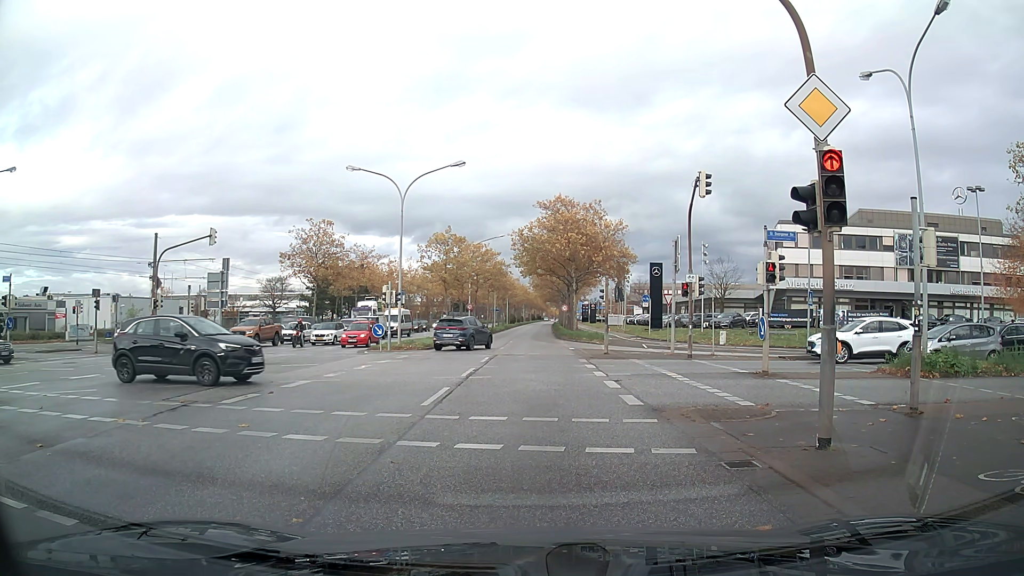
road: primary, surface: asphalt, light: Day
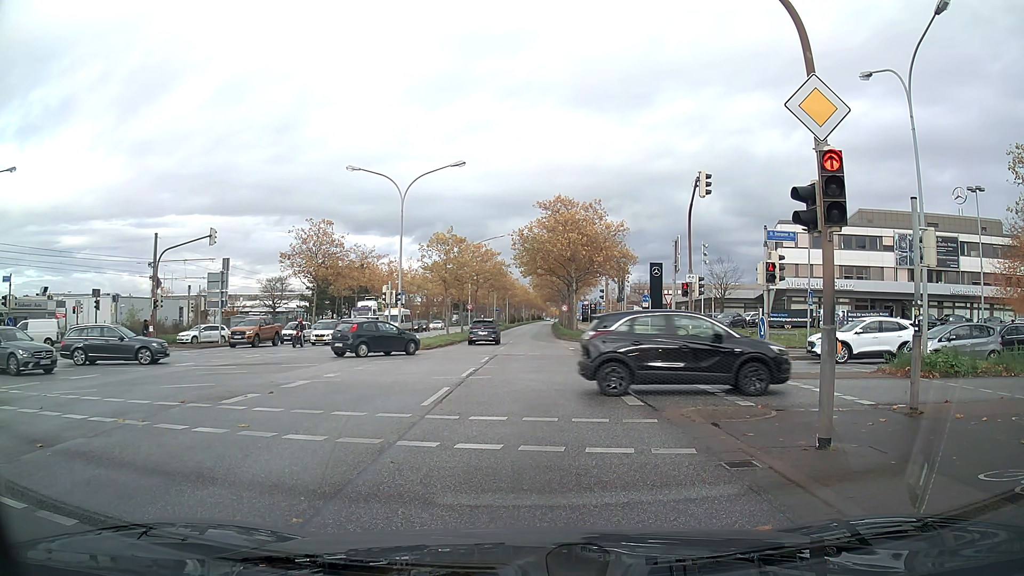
(0.0, 0.0) m; 0°
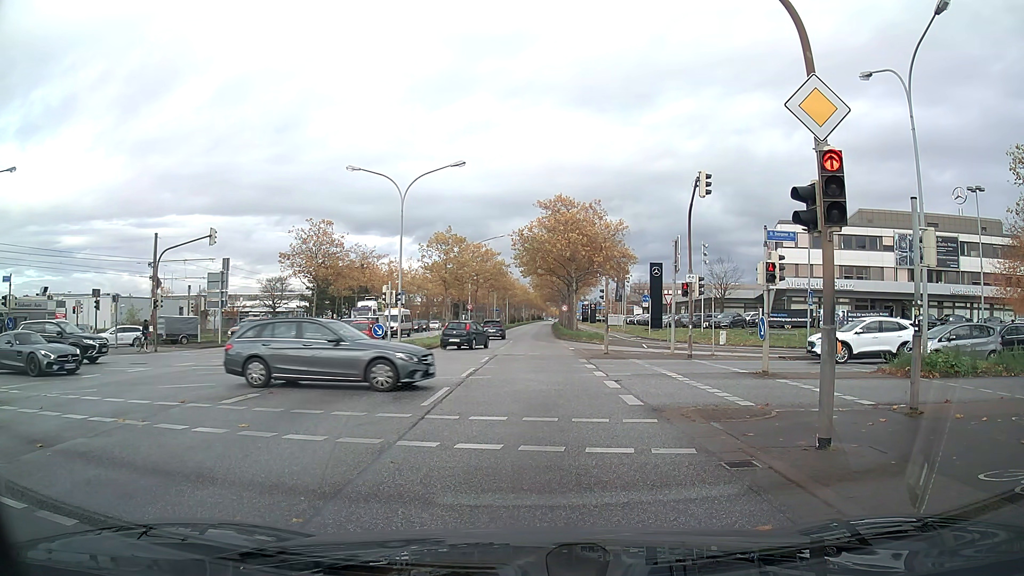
(0.0, 0.0) m; 0°
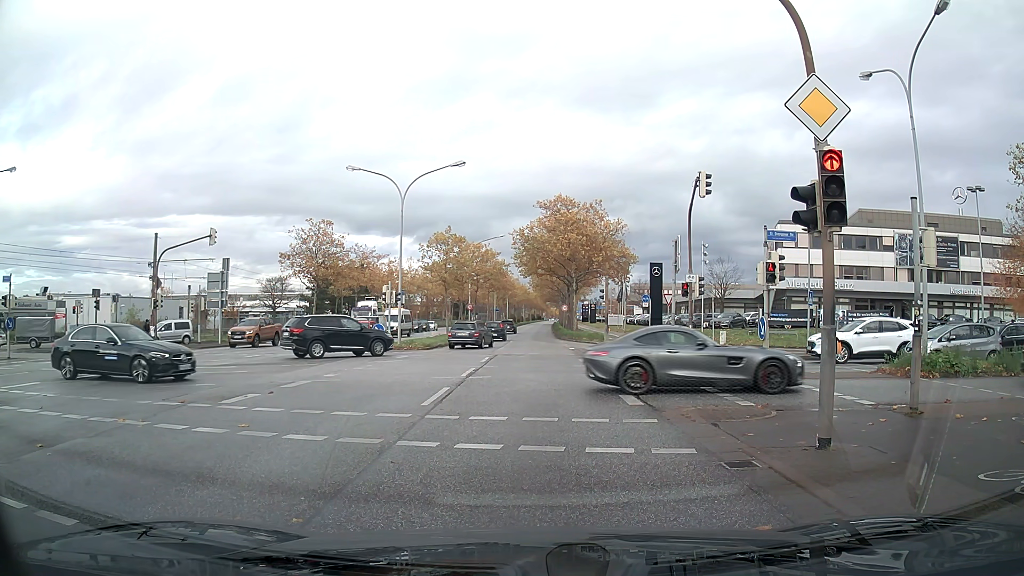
(0.0, 0.0) m; 0°
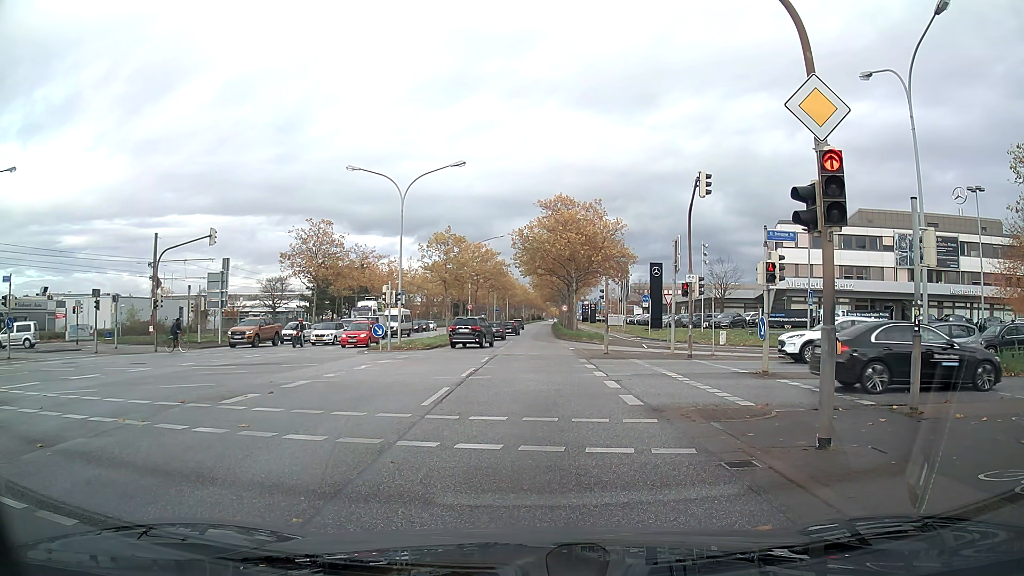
(0.0, 0.0) m; 0°
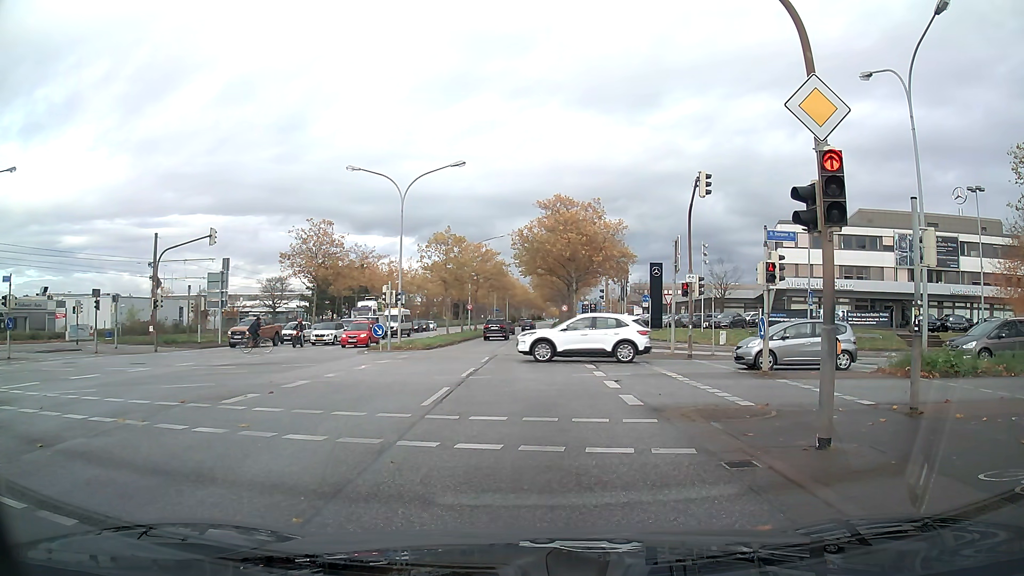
(0.0, 0.0) m; 0°
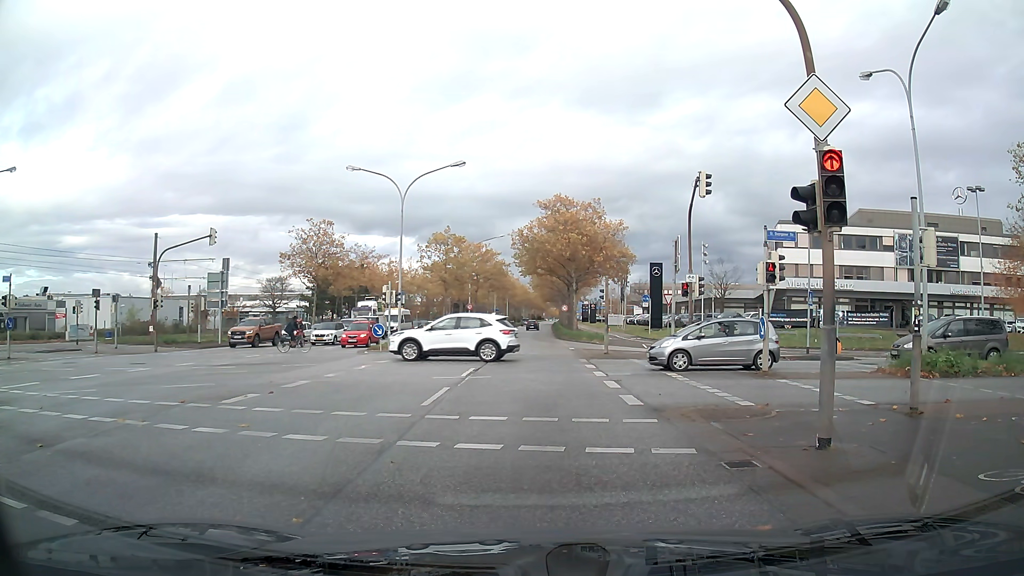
(0.0, 0.0) m; 0°
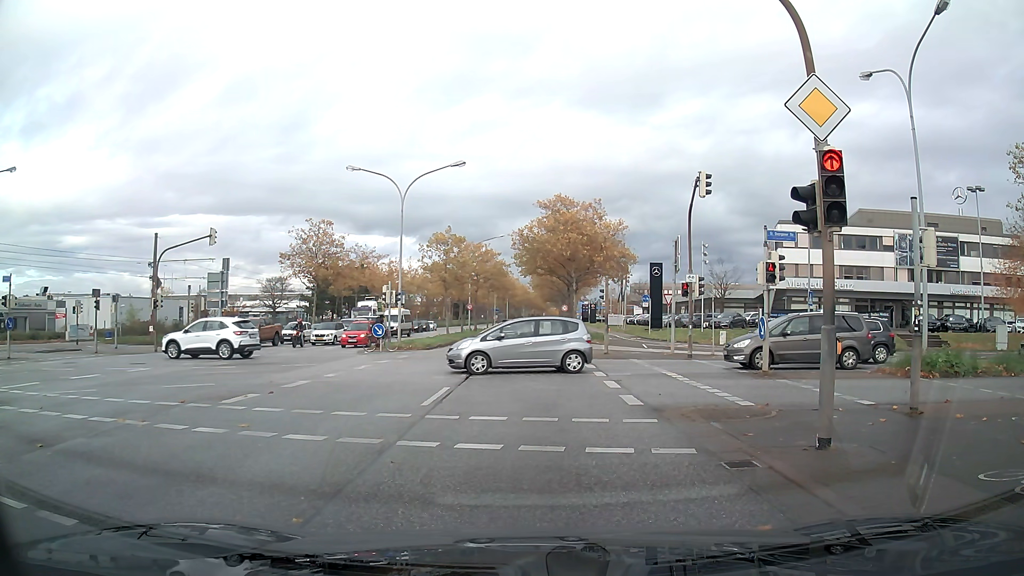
(0.0, 0.0) m; 0°
(0, +10) (0, +20) (+1, +30) (+1, +40) (+1, +50) (+1, +60) (+1, +70) (+1, +80) (+2, +90) (+2, +100) m
